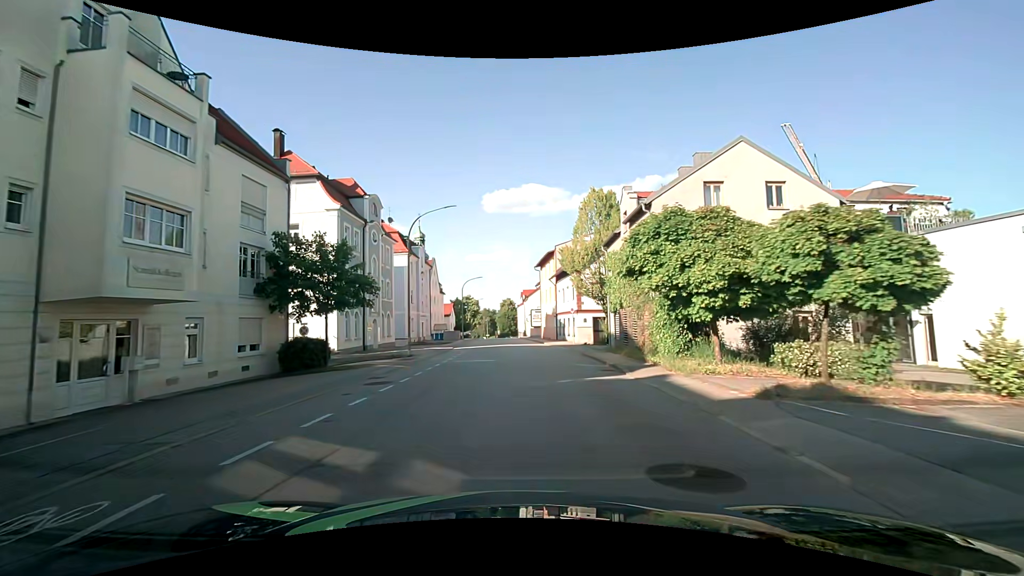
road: tertiary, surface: asphalt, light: Day
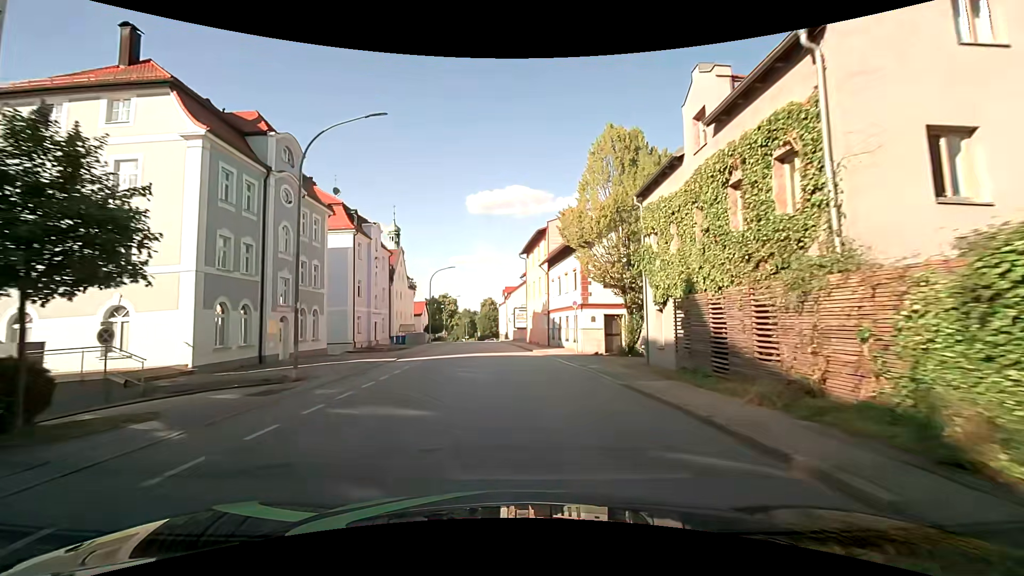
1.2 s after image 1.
(+0.2, +12.9) m; +2°
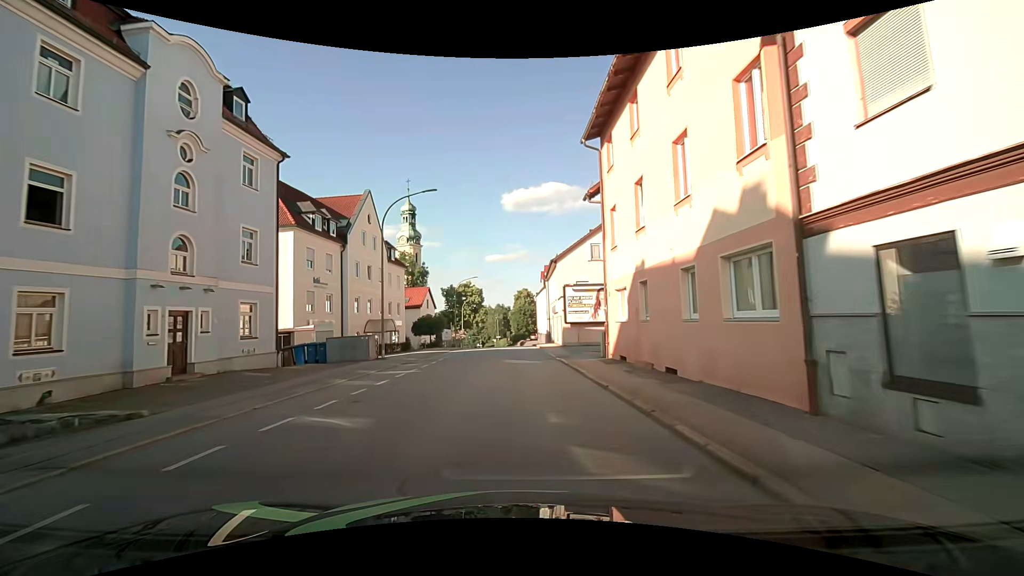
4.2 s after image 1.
(-1.0, +31.9) m; -4°
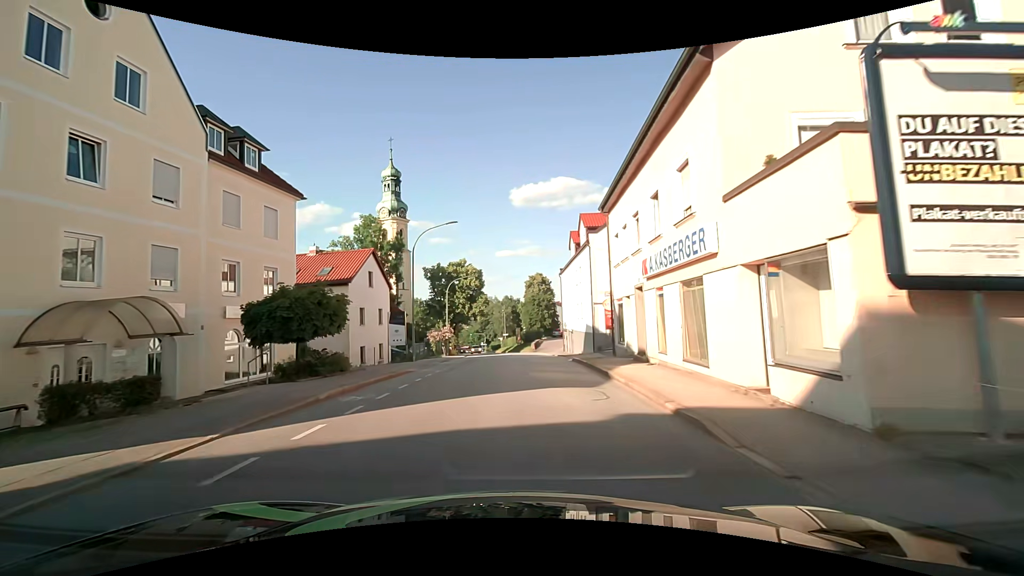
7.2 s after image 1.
(-0.8, +30.7) m; -1°
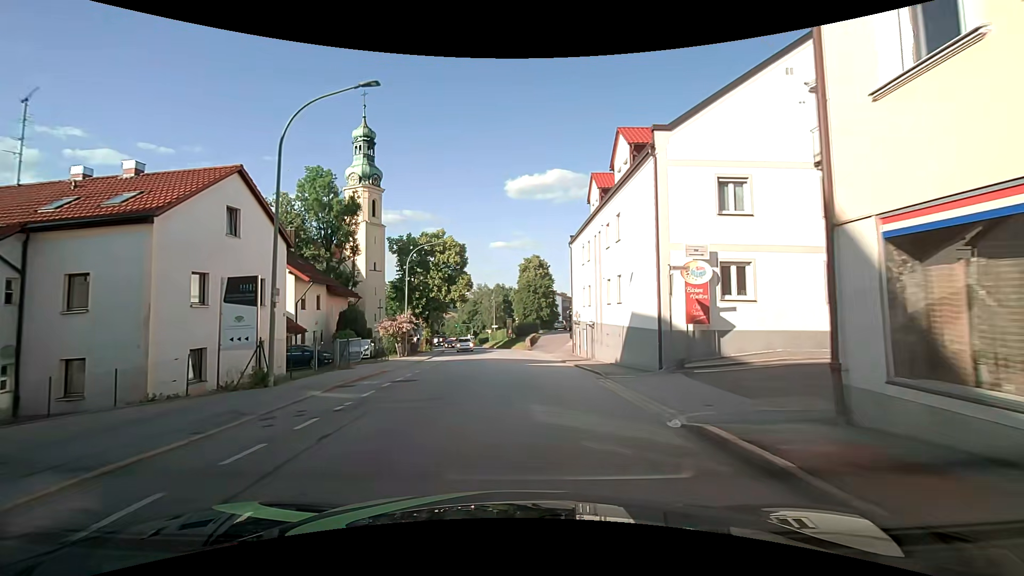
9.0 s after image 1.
(+0.1, +17.2) m; +2°
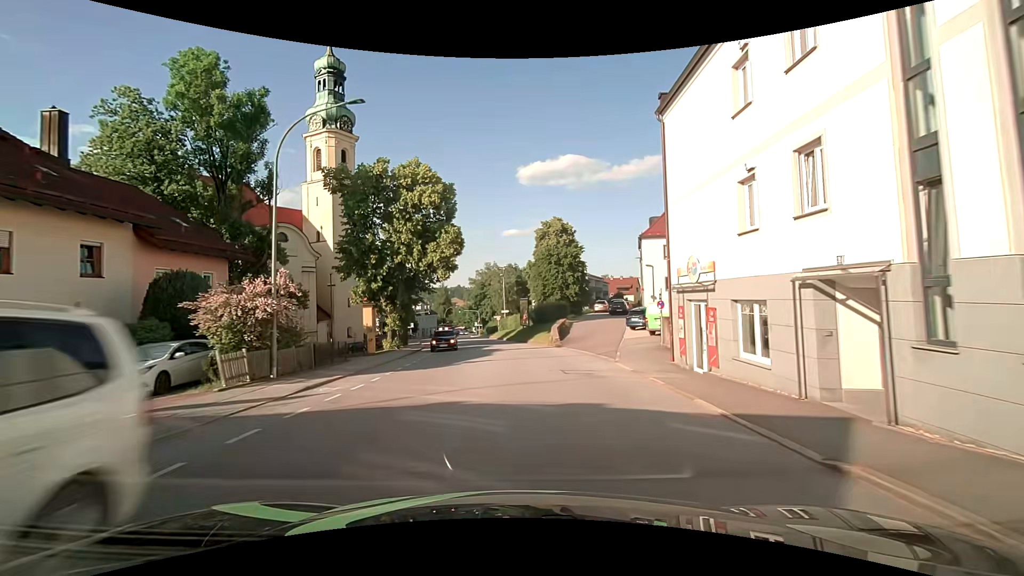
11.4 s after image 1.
(-0.7, +23.0) m; -3°
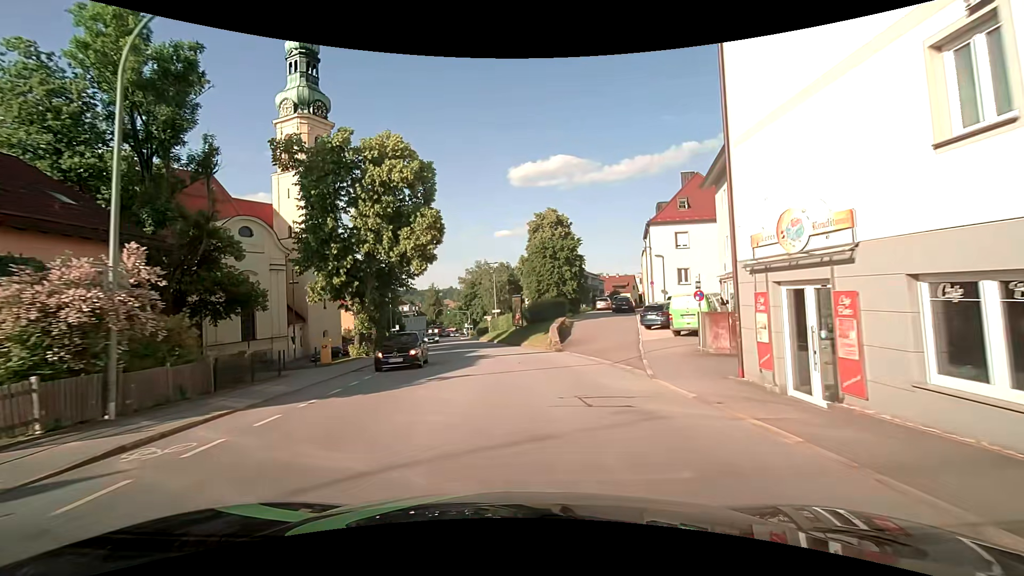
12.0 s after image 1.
(+0.1, +6.0) m; +1°
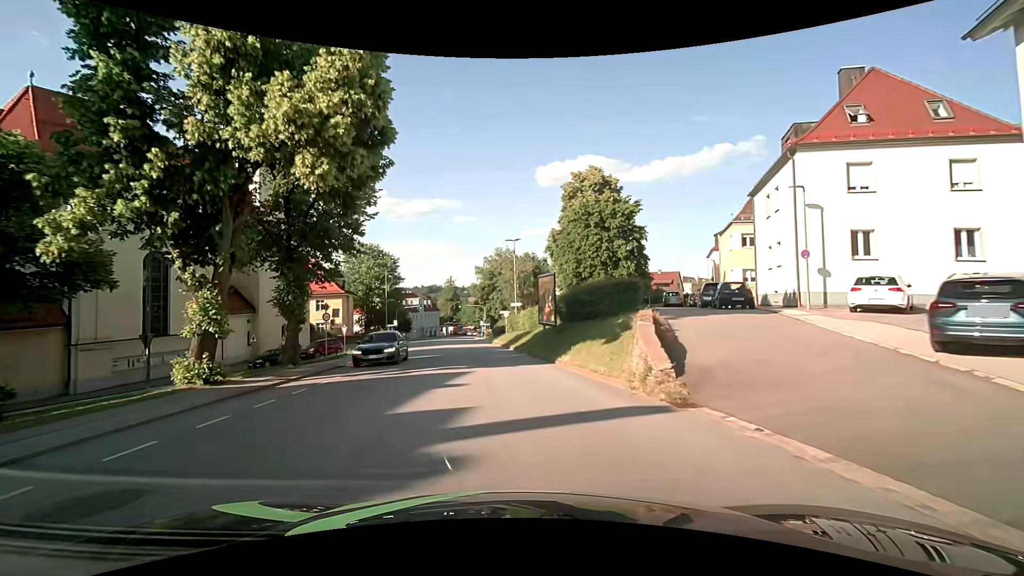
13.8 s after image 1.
(-0.3, +18.3) m; -3°
(0, +10) (-1, +20) (-2, +30) (-3, +40) (-5, +50) (-6, +60) (-8, +70) (-9, +79) (-10, +89) (-10, +99) m
